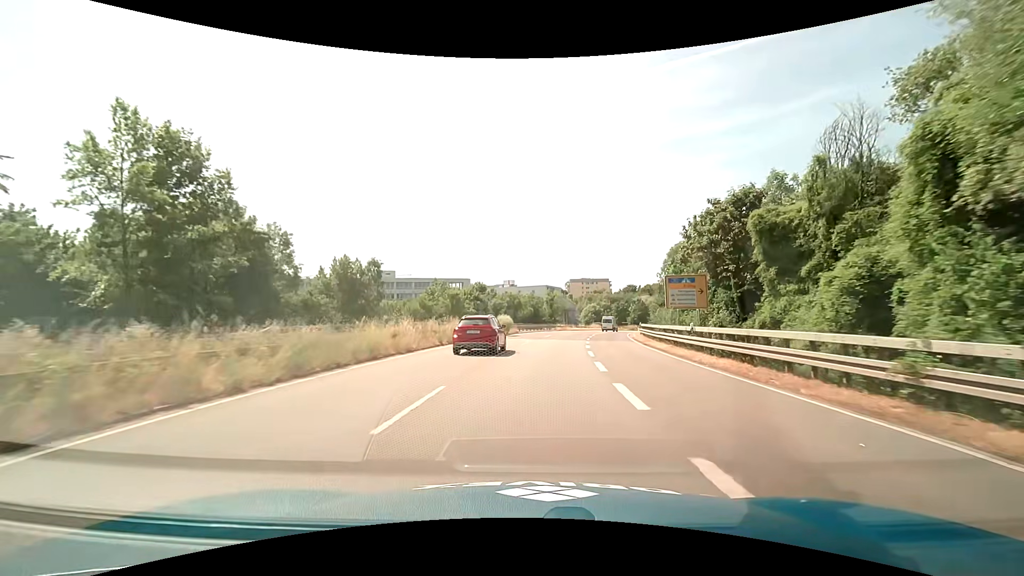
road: trunk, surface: asphalt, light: Day
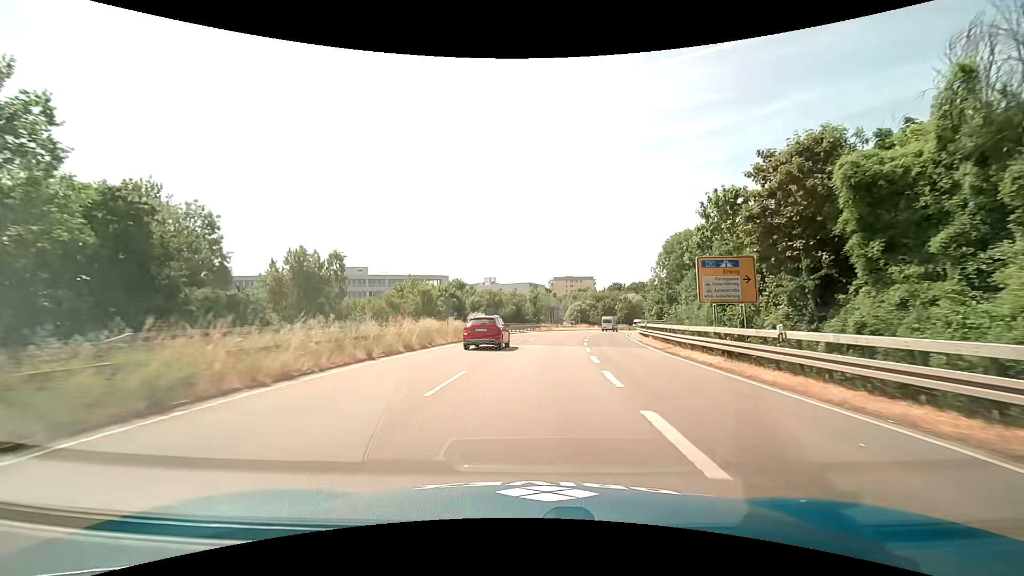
(+0.1, +9.1) m; +2°
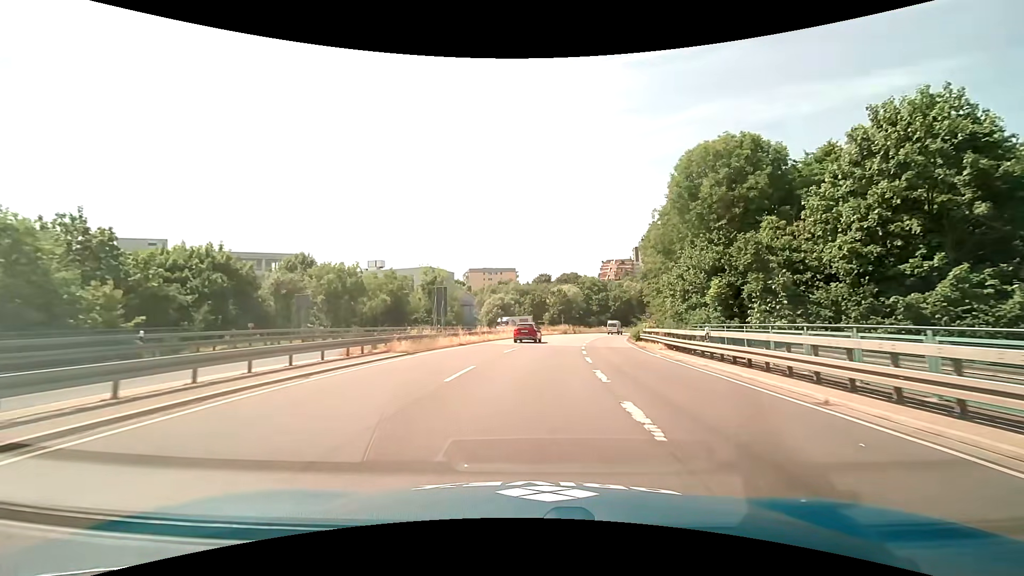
(+3.5, +45.7) m; +9°
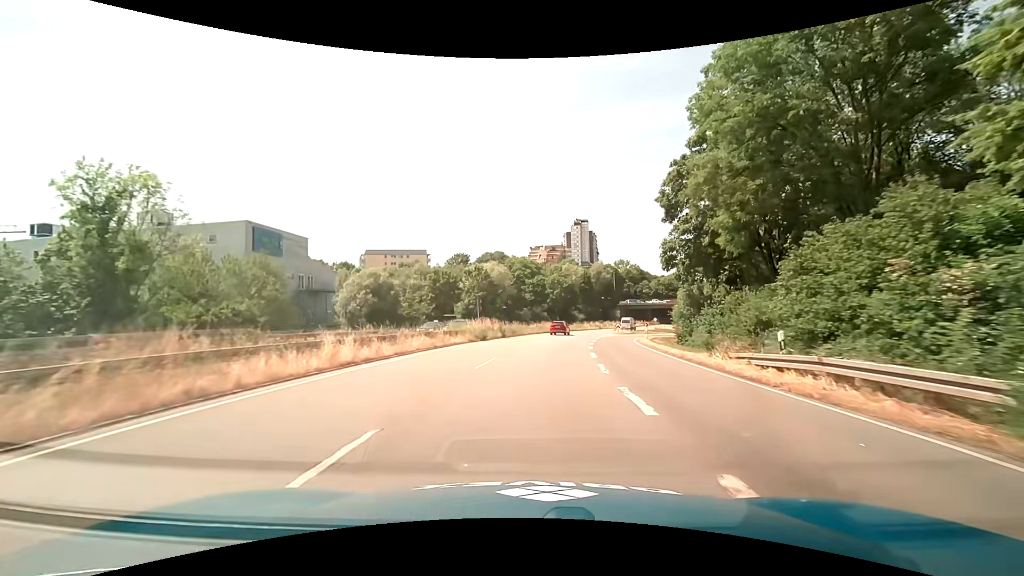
(+3.6, +46.0) m; +9°
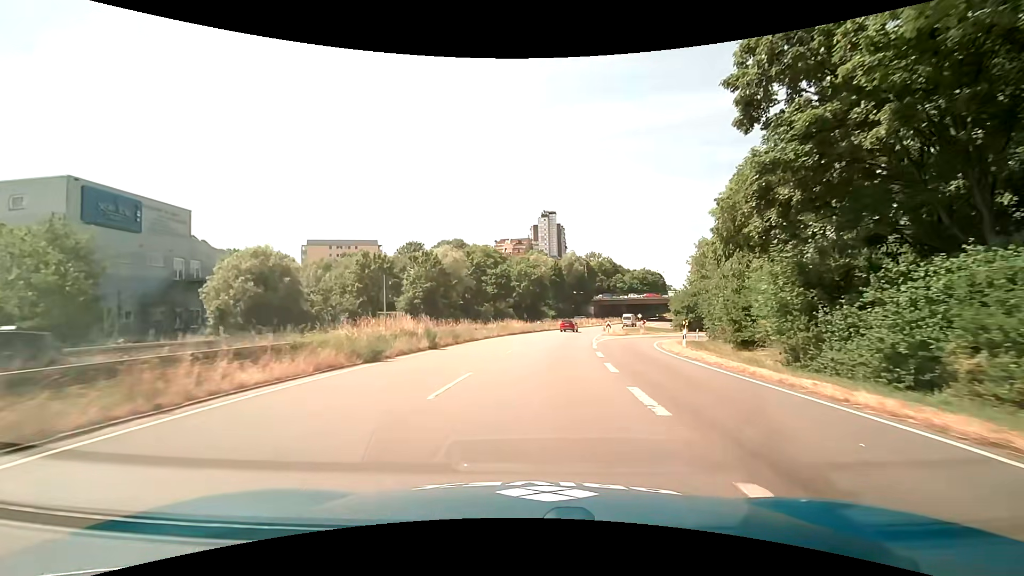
(+0.6, +18.5) m; +4°
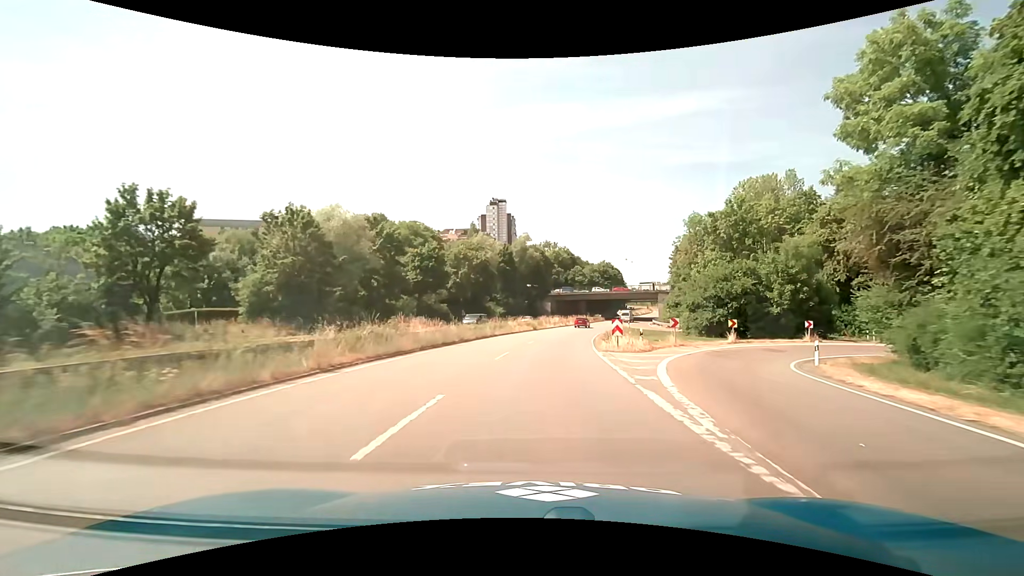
(+1.4, +27.6) m; +6°
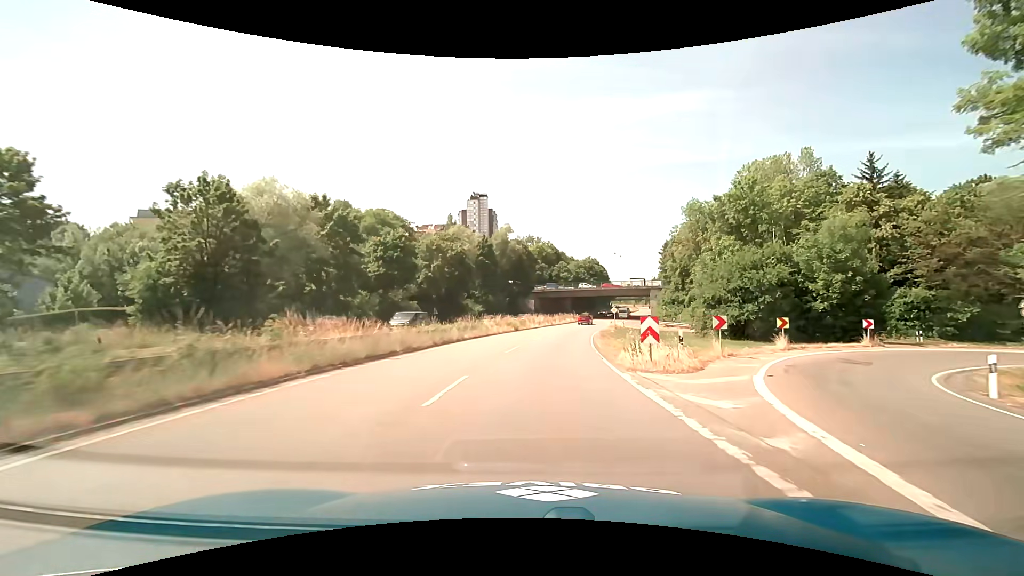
(+0.1, +9.2) m; +2°
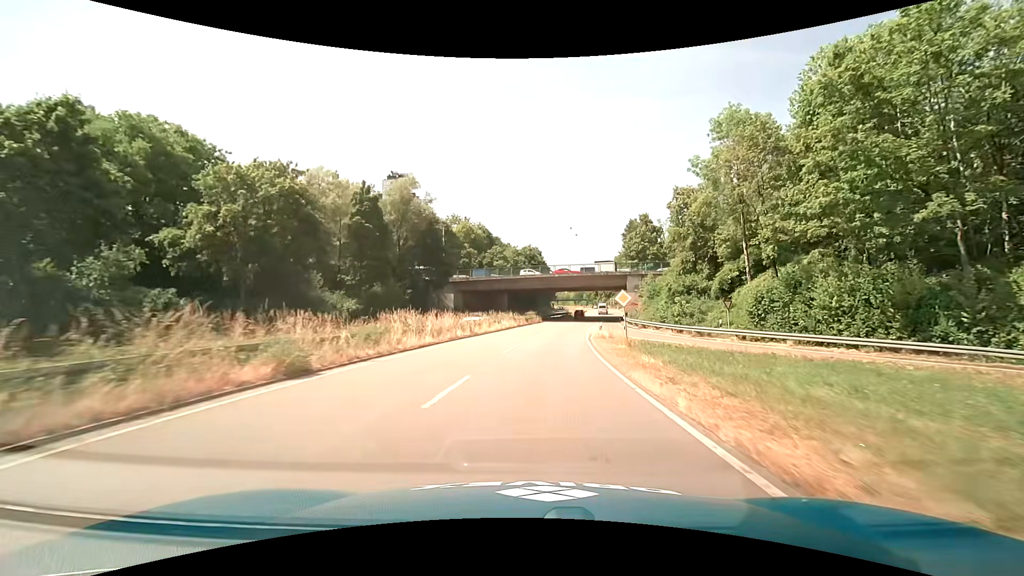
(+2.6, +36.6) m; +8°
